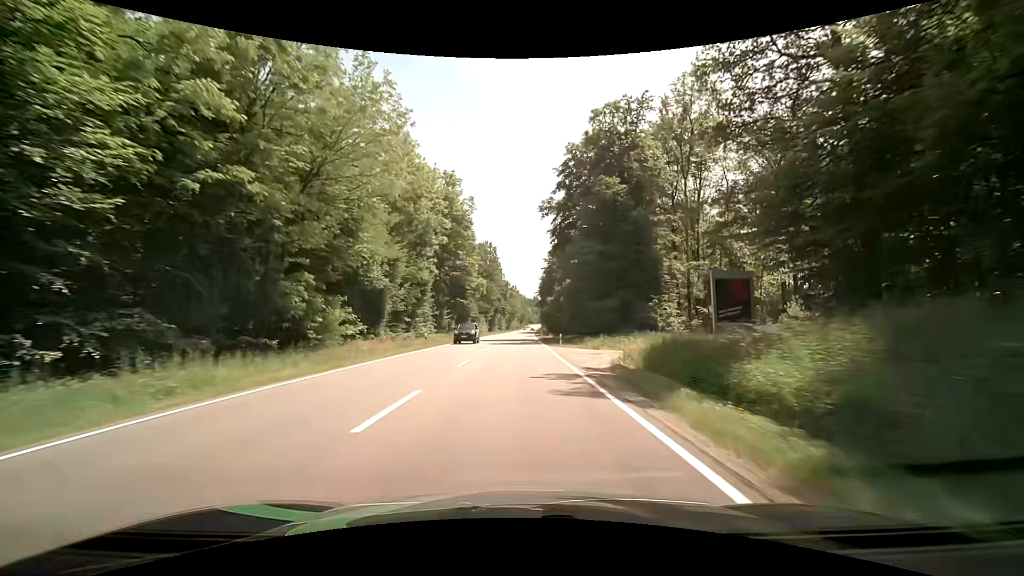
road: secondary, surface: asphalt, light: Day
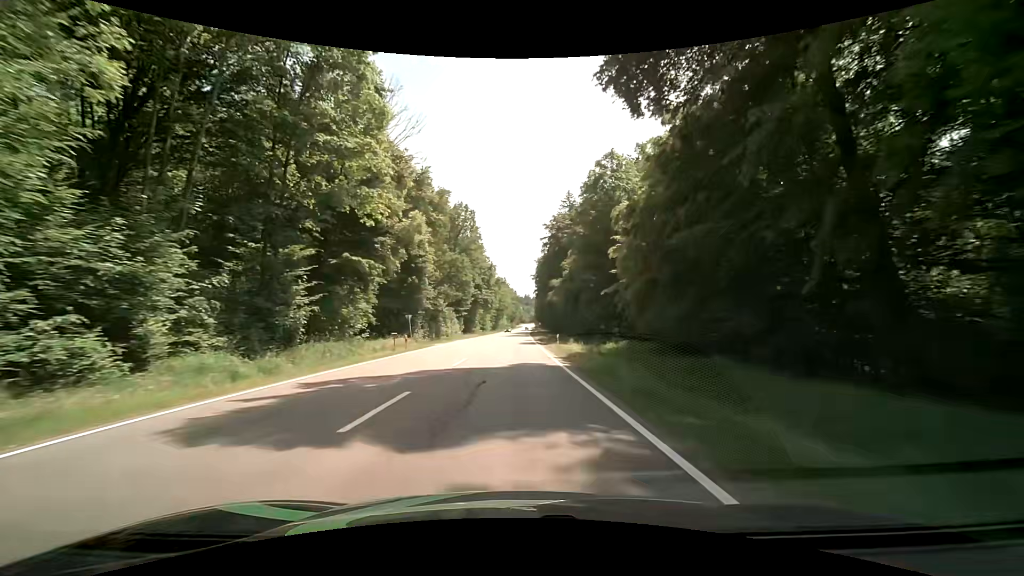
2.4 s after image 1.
(+0.5, +46.9) m; +1°
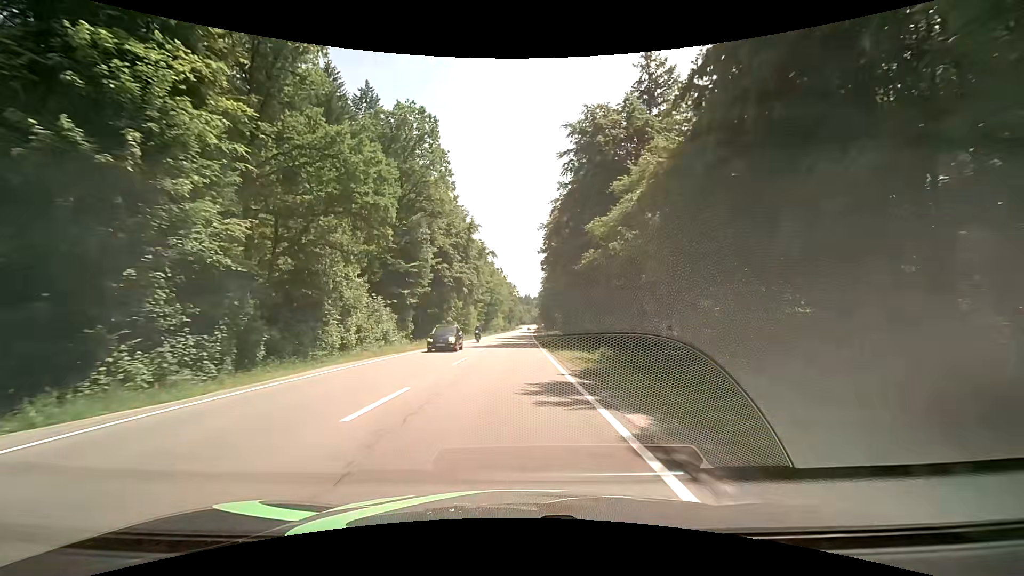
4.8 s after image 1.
(+0.5, +47.2) m; +1°
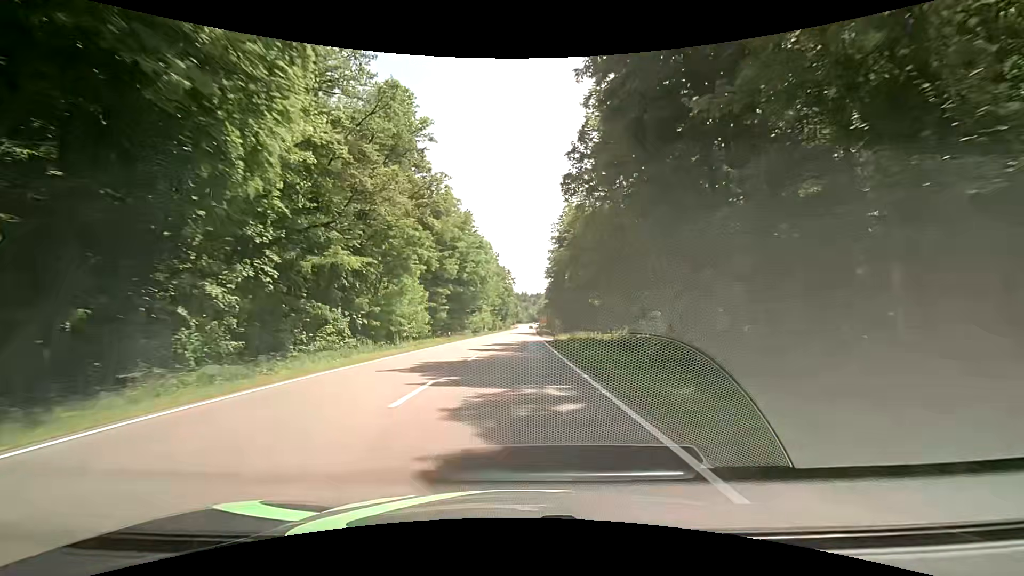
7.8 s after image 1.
(-0.1, +59.0) m; 0°
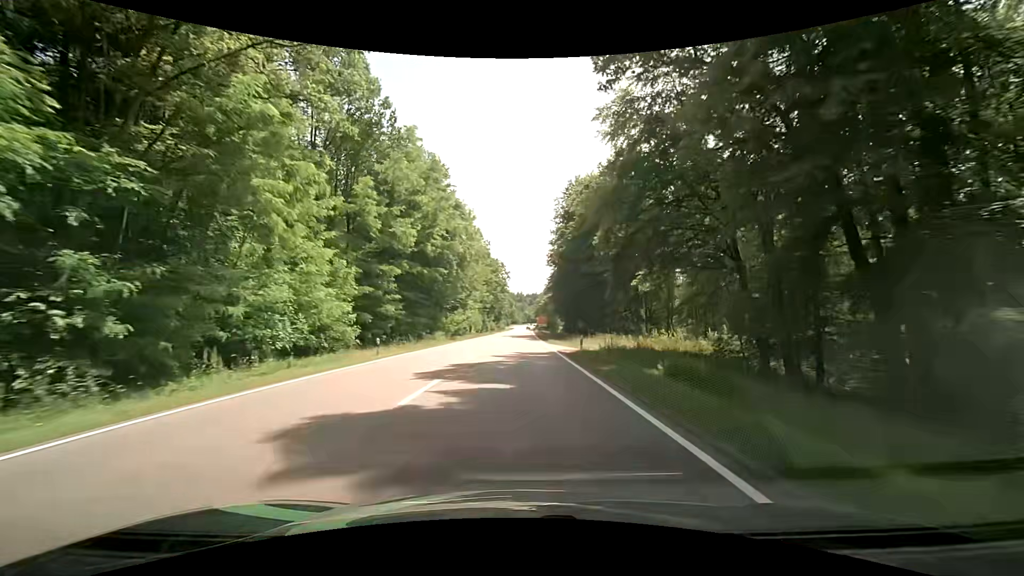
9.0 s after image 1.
(+0.1, +23.5) m; 0°
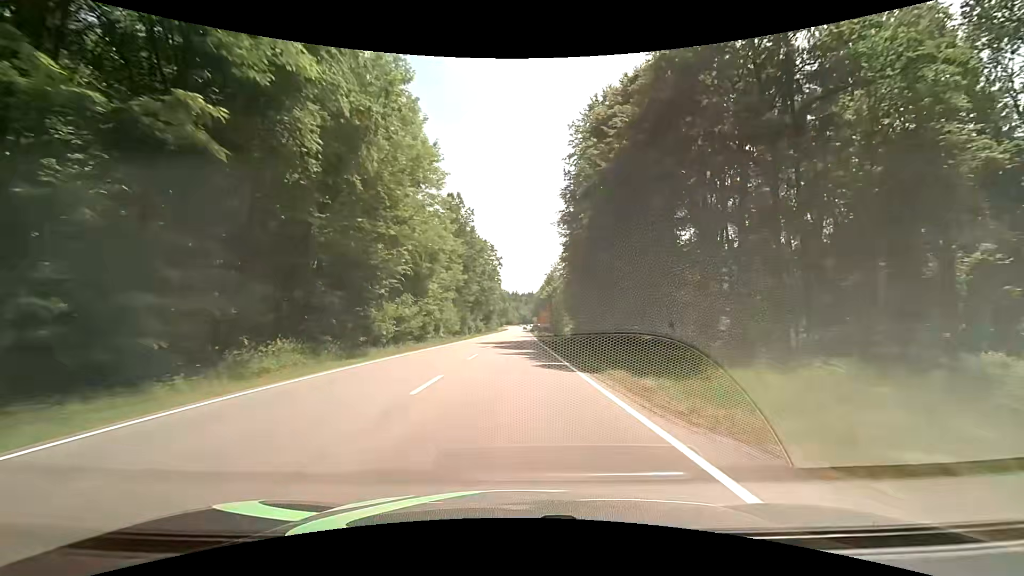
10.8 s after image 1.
(+0.2, +35.2) m; 0°
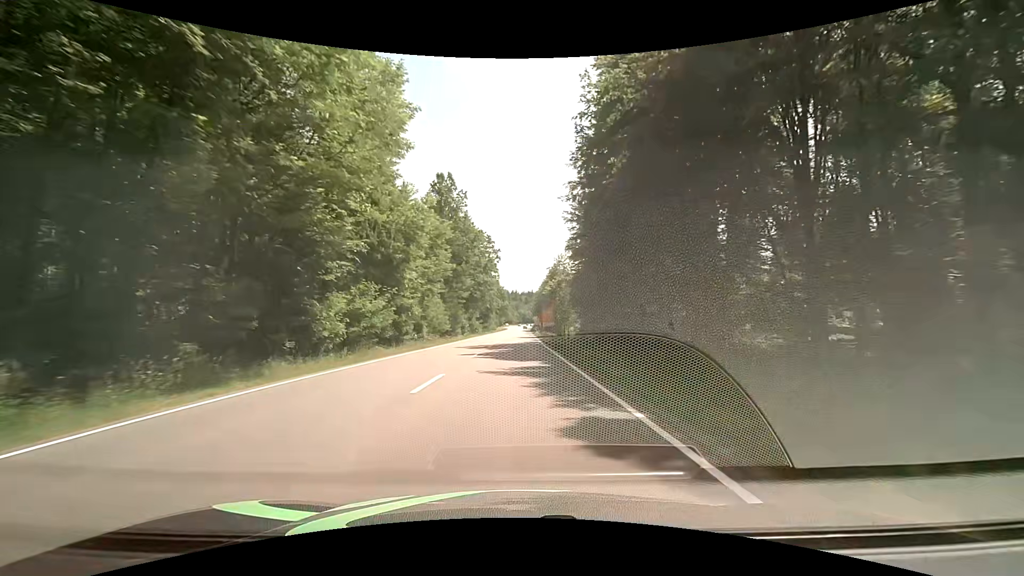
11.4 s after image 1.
(+0.1, +11.7) m; +1°
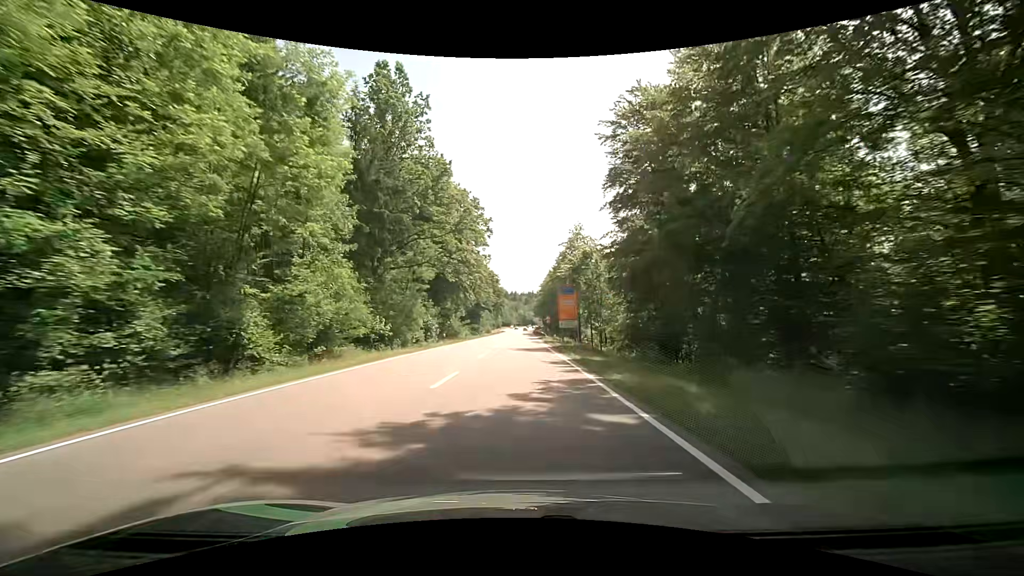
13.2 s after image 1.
(-0.3, +35.0) m; -1°
(0, +10) (0, +20) (0, +30) (0, +40) (+1, +50) (+1, +60) (+1, +70) (+1, +80) (+1, +90) (+2, +100) m
